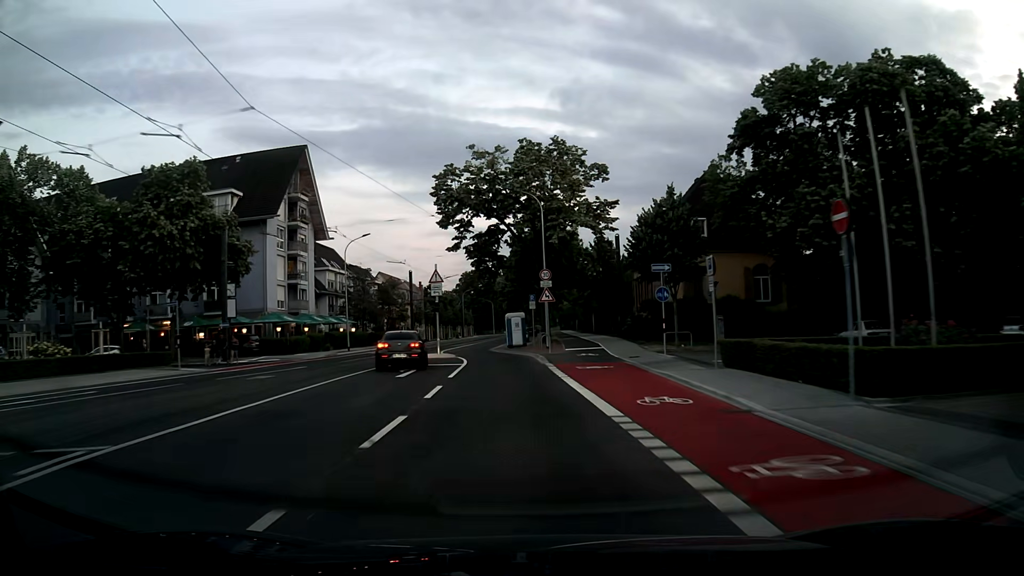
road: secondary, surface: asphalt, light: Sunrise
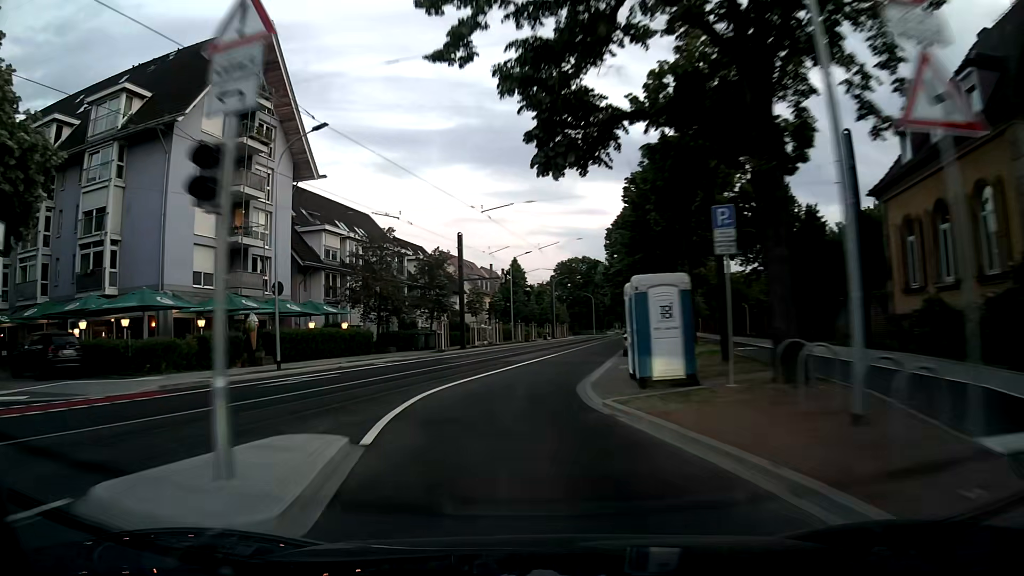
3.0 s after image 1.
(-1.4, +30.8) m; -8°
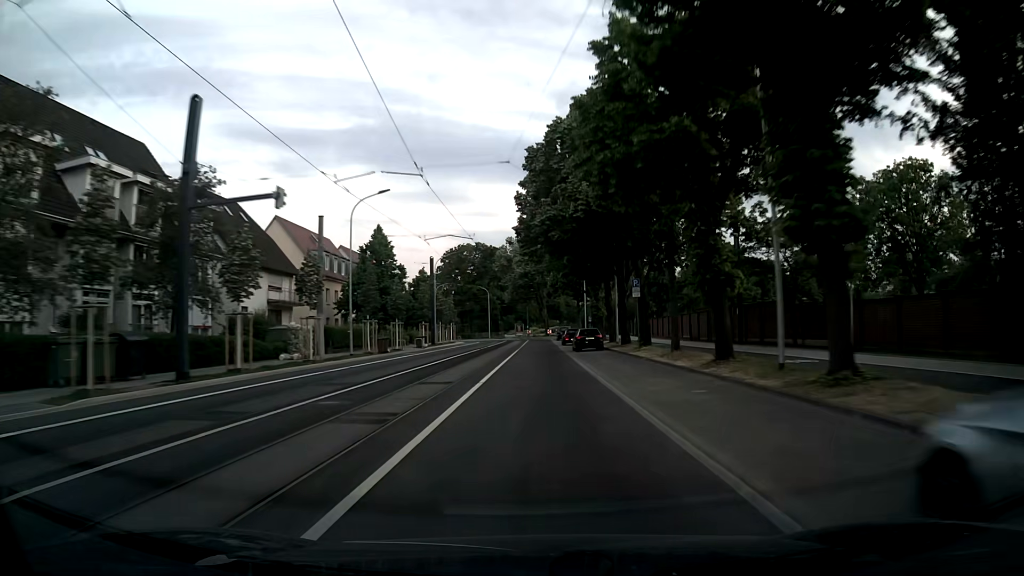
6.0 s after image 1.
(+1.7, +31.4) m; +9°
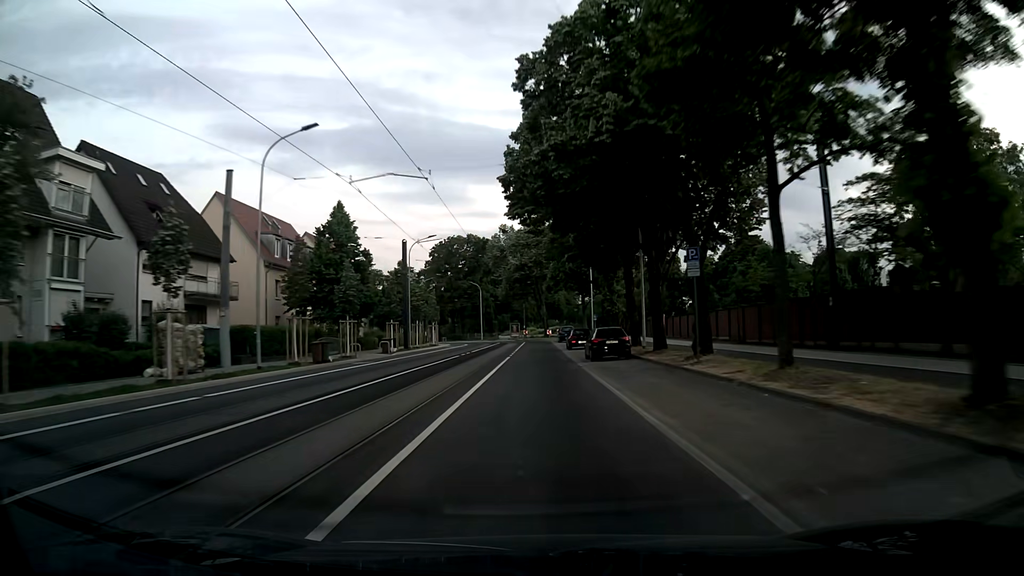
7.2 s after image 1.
(+0.1, +12.9) m; +1°
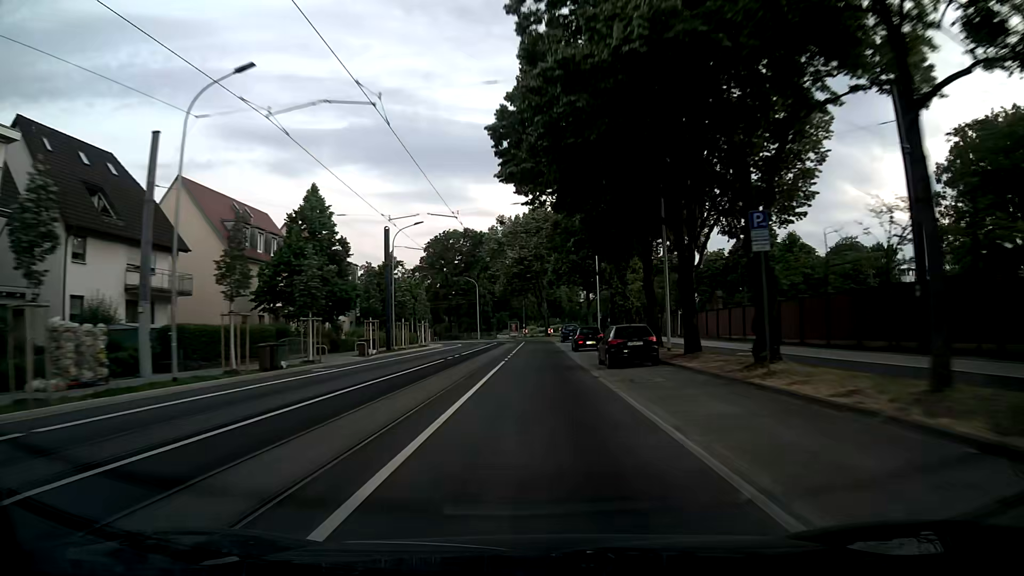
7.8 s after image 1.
(0.0, +6.5) m; -1°
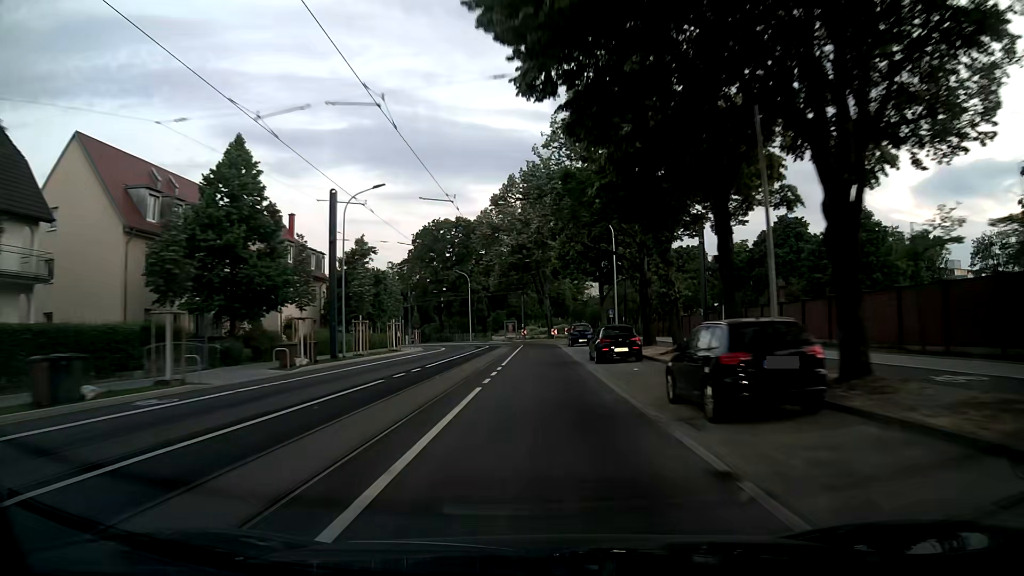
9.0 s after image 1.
(+0.2, +13.2) m; +1°
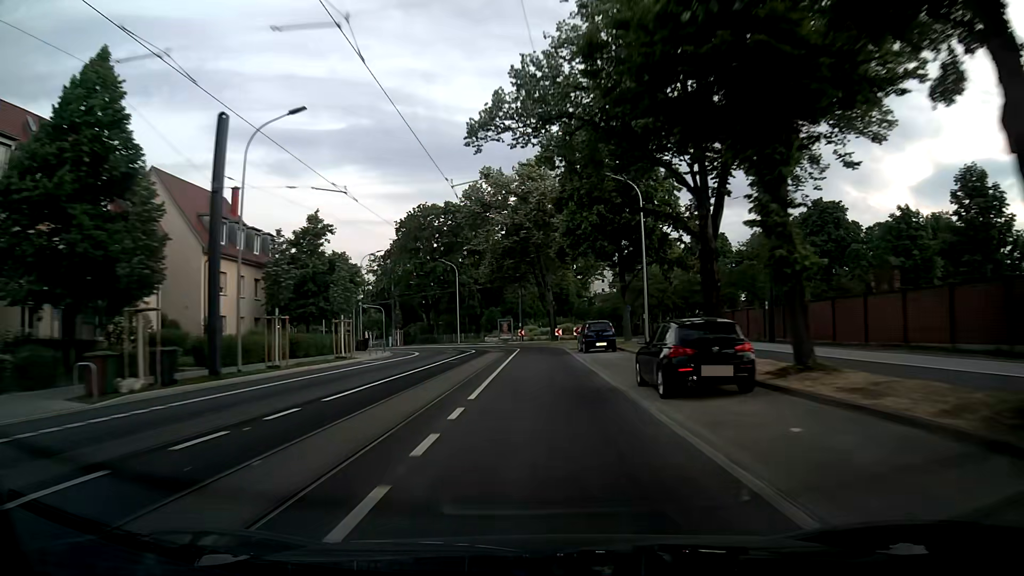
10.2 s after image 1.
(0.0, +13.4) m; -1°
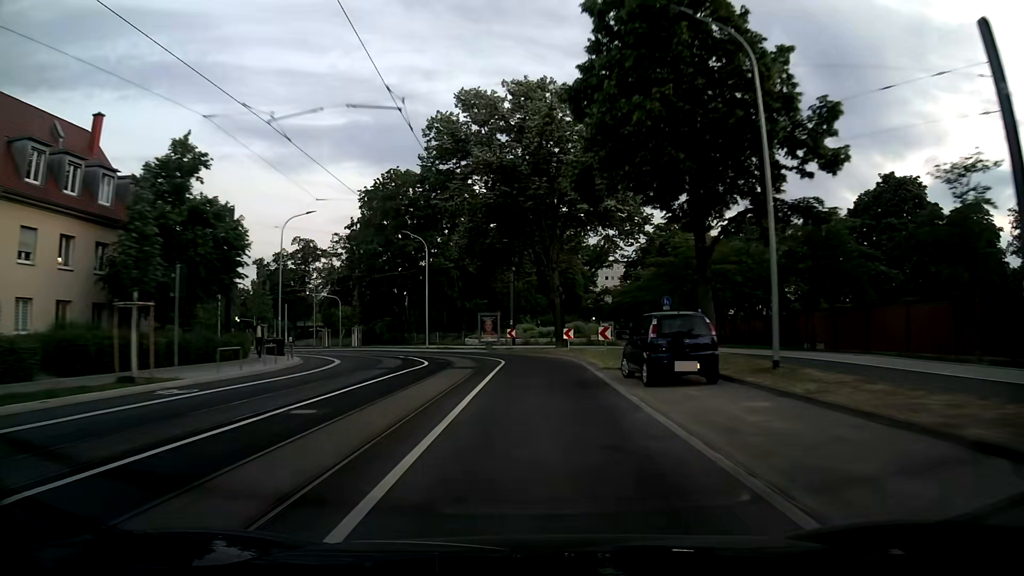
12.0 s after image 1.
(+0.3, +19.8) m; +1°
(0, +10) (0, +20) (0, +30) (-3, +40) (-8, +48) (-13, +56) (-19, +65) (-25, +73) (-31, +81) (-36, +89) m
